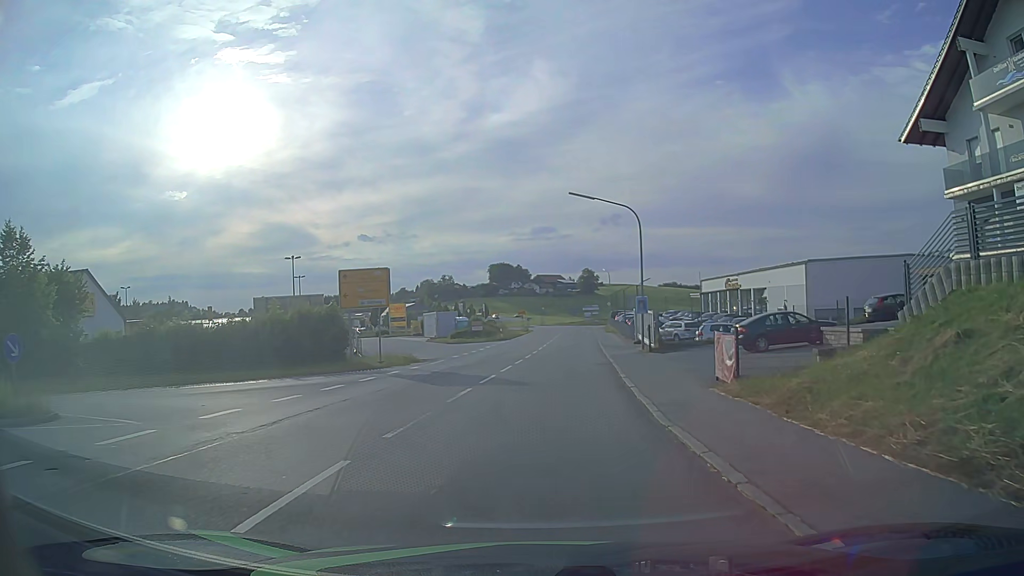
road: tertiary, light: Day
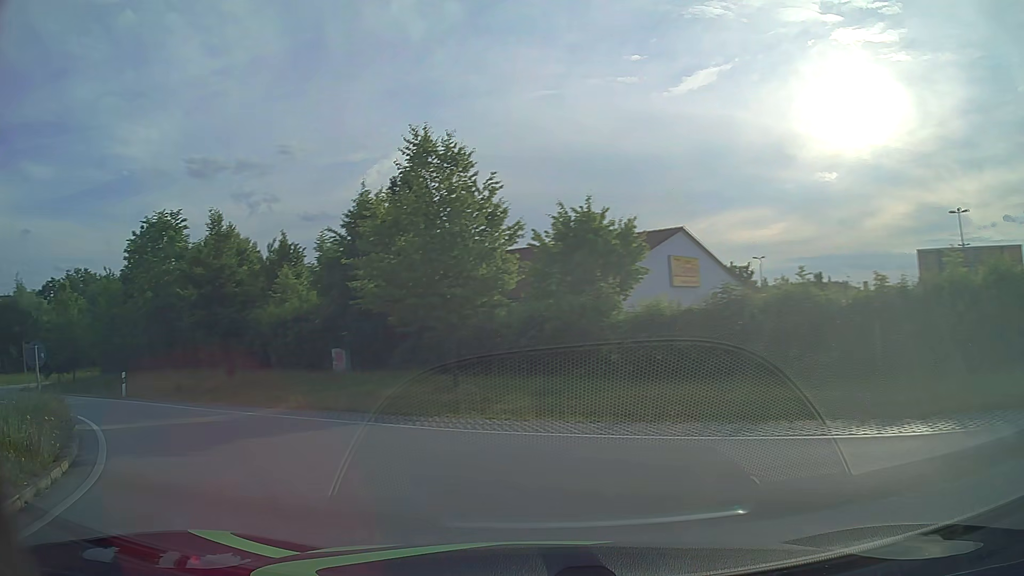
(-4.8, +13.8) m; -59°
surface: asphalt
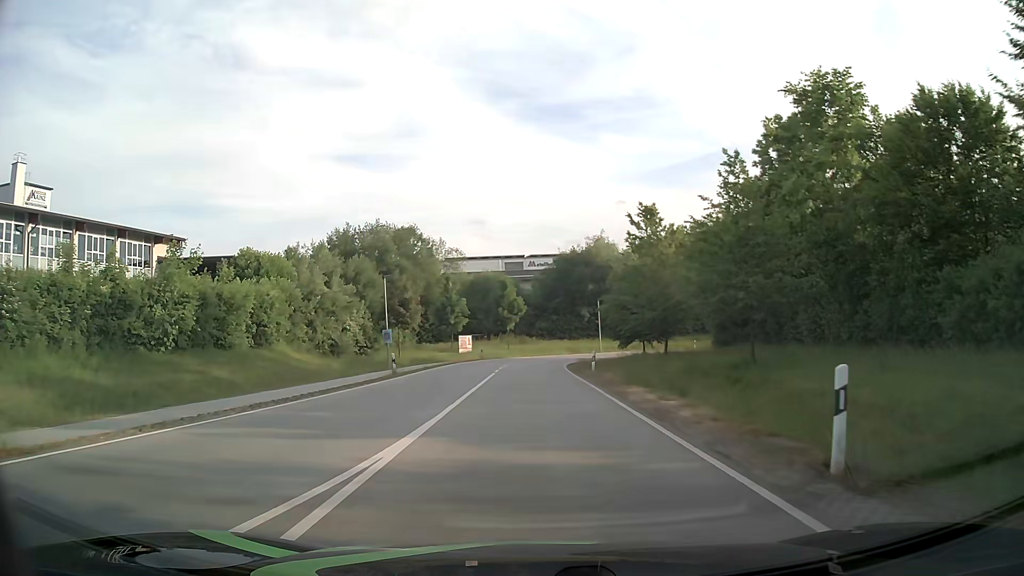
(-12.2, +18.6) m; -52°
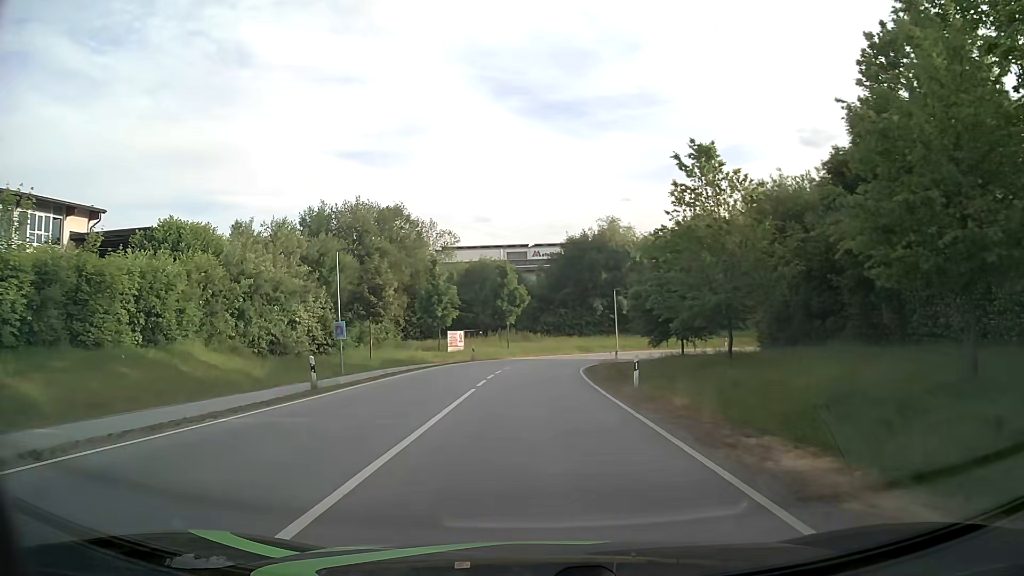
(0.0, +12.3) m; 0°
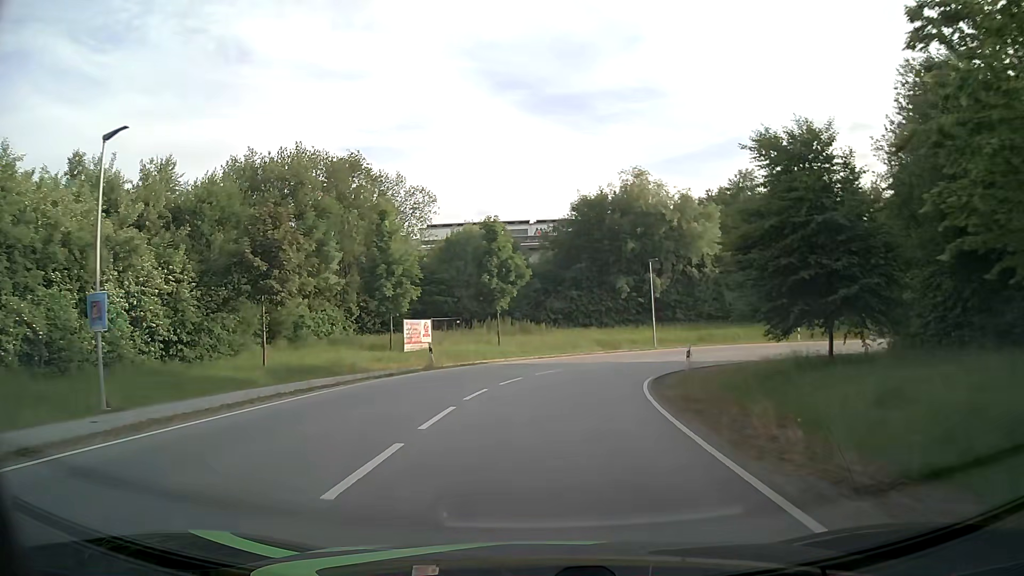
(-0.1, +20.1) m; 0°
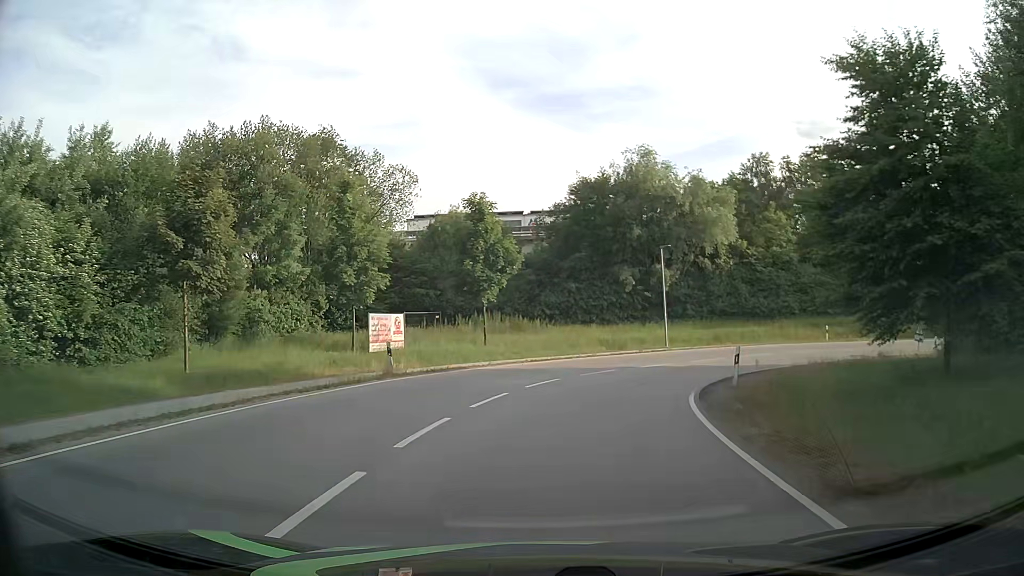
(0.0, +6.5) m; +1°
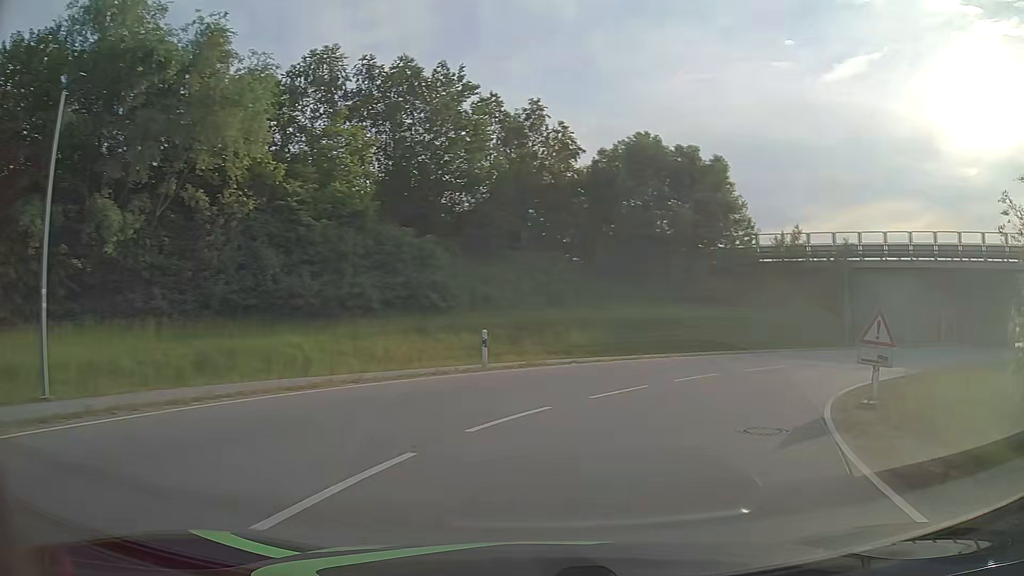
(+7.6, +27.5) m; +39°
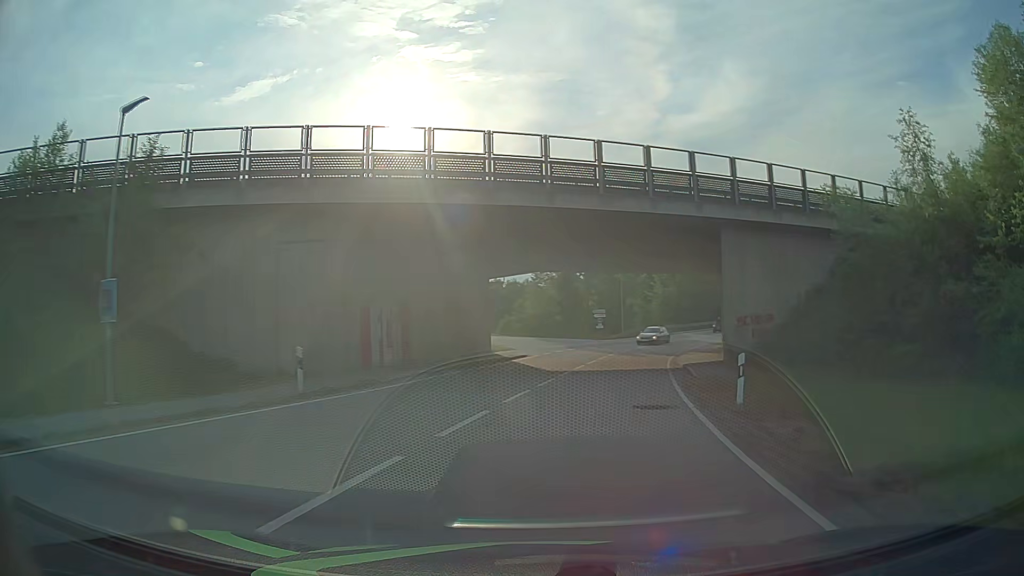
(+14.6, +24.5) m; +56°
(+1, +10) (+2, +20) (+4, +30) (+5, +40) (+7, +49) (+11, +58) (+17, +67) (+23, +74) (+31, +81) (+38, +88) m
